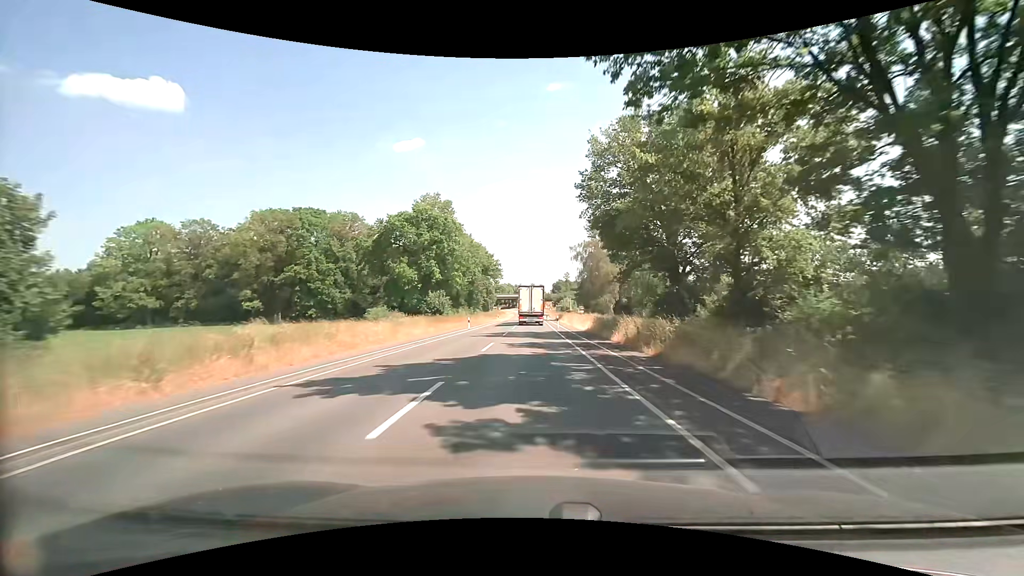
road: secondary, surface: asphalt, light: Day
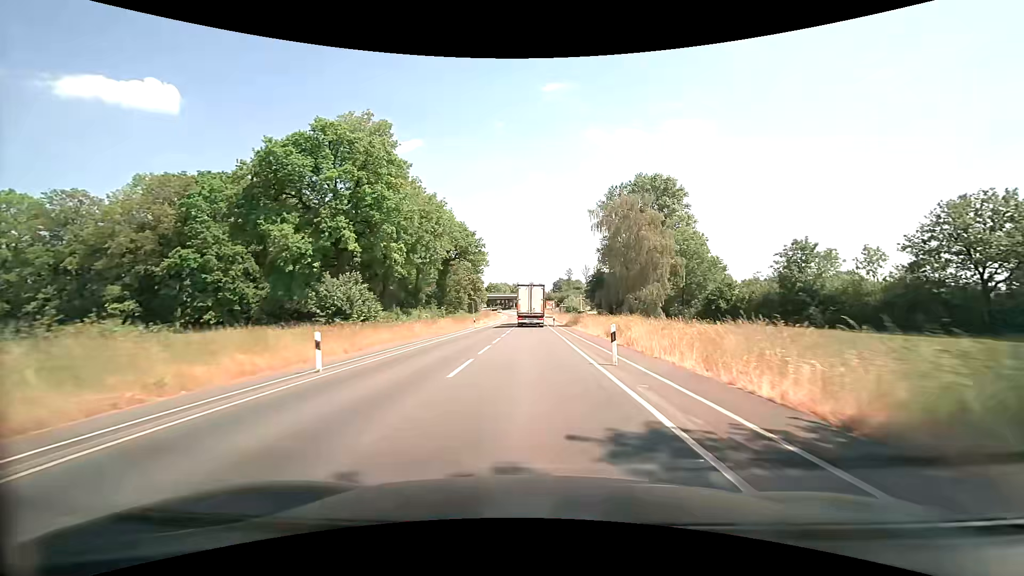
(+0.1, +31.1) m; 0°
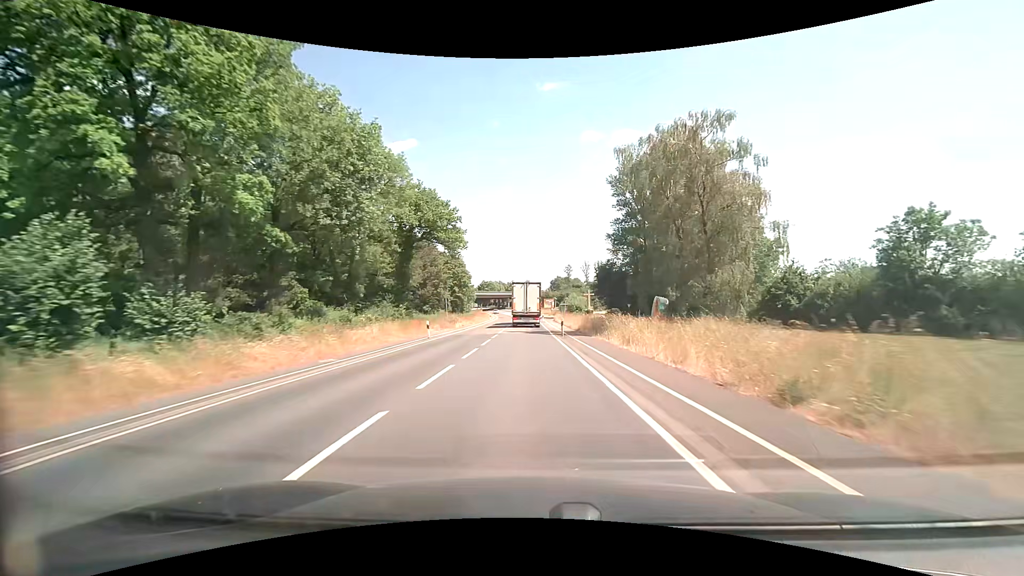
(+0.1, +20.1) m; +1°
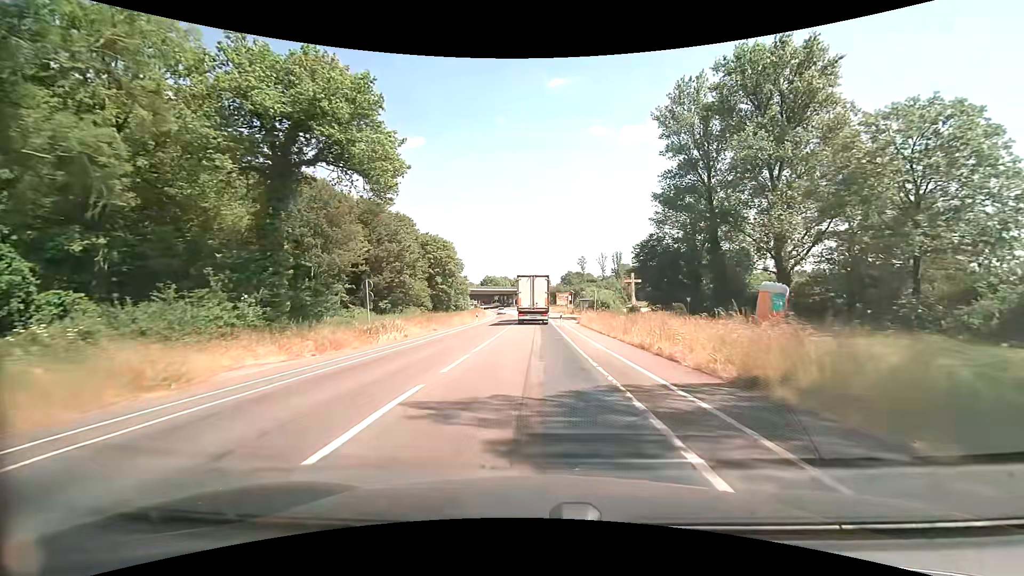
(-0.3, +28.4) m; -1°
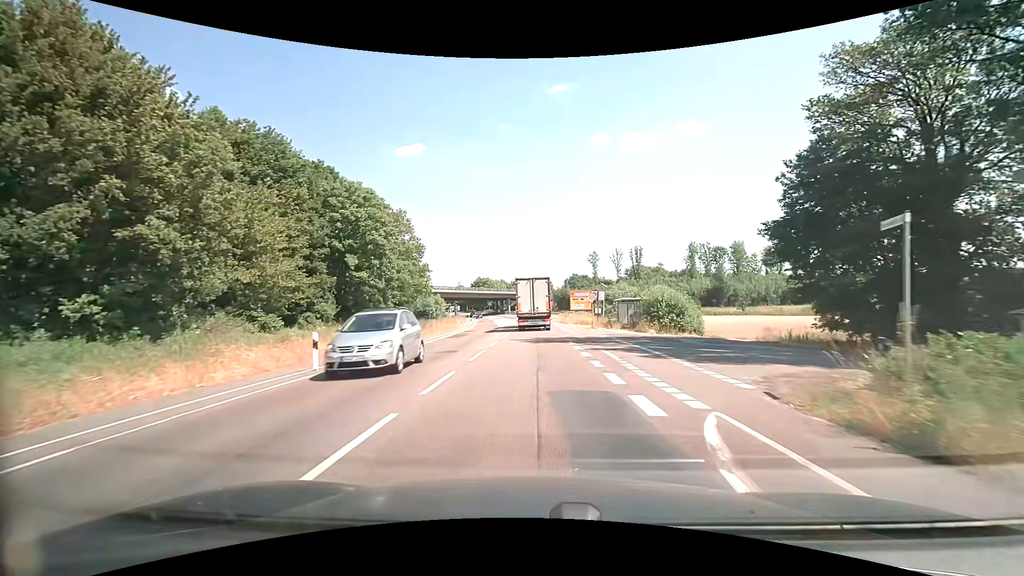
(+0.1, +38.5) m; 0°
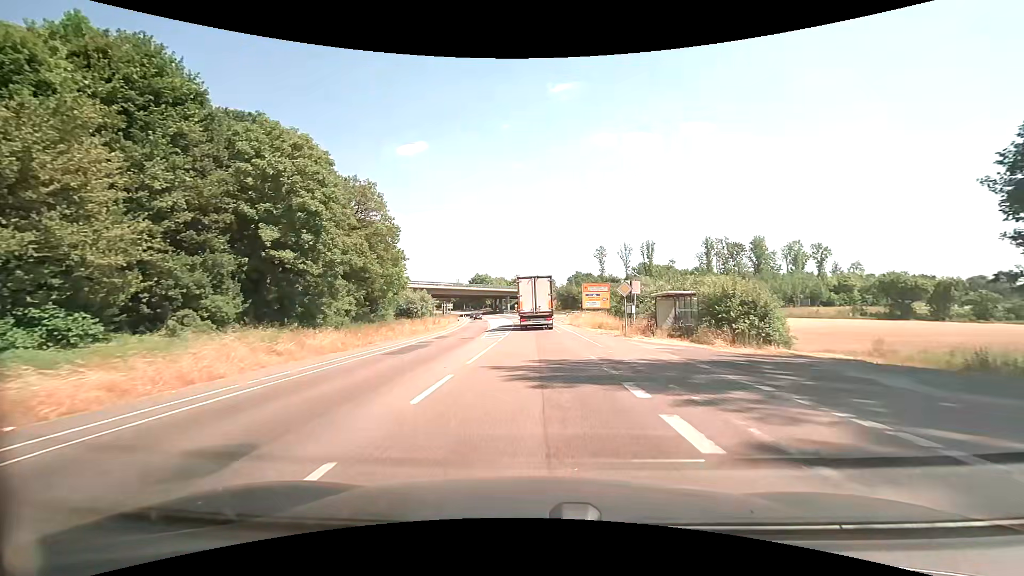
(-0.1, +13.7) m; -1°
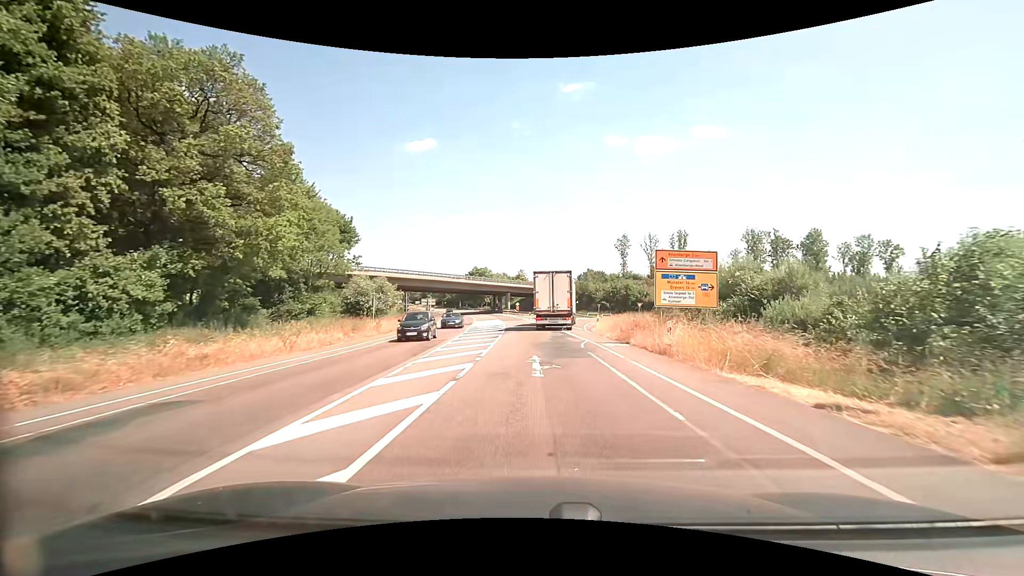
(0.0, +26.2) m; 0°
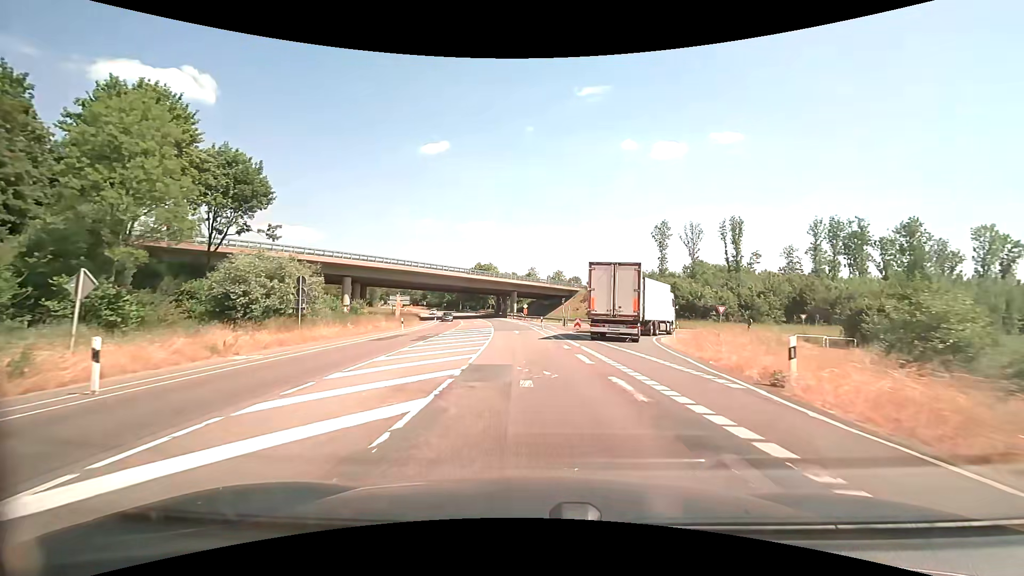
(-0.2, +26.5) m; -1°
(0, +10) (0, +20) (-1, +30) (-1, +40) (-2, +50) (-3, +60) (-5, +70) (-6, +80) (-8, +90) (-9, +99) m
